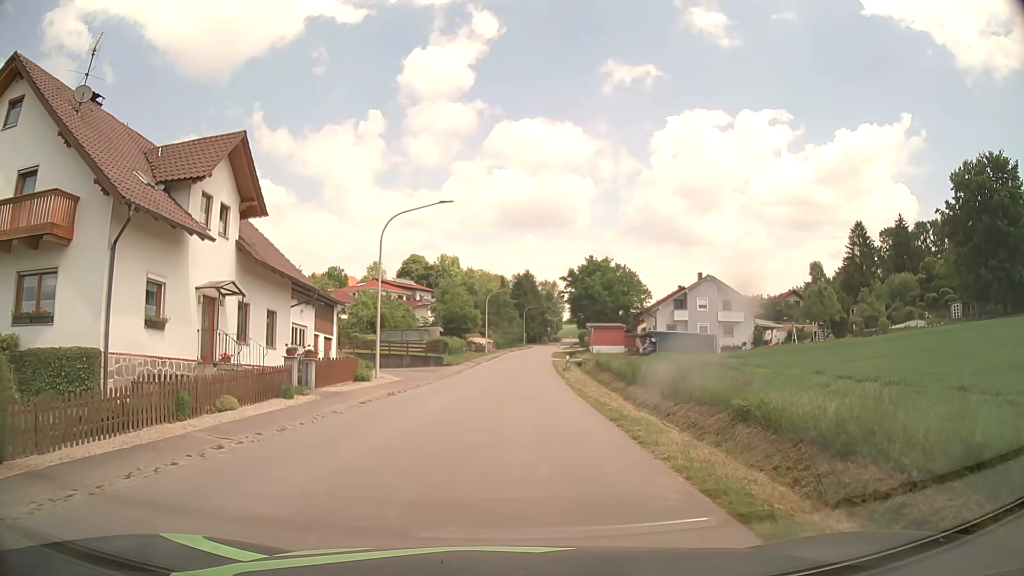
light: Day
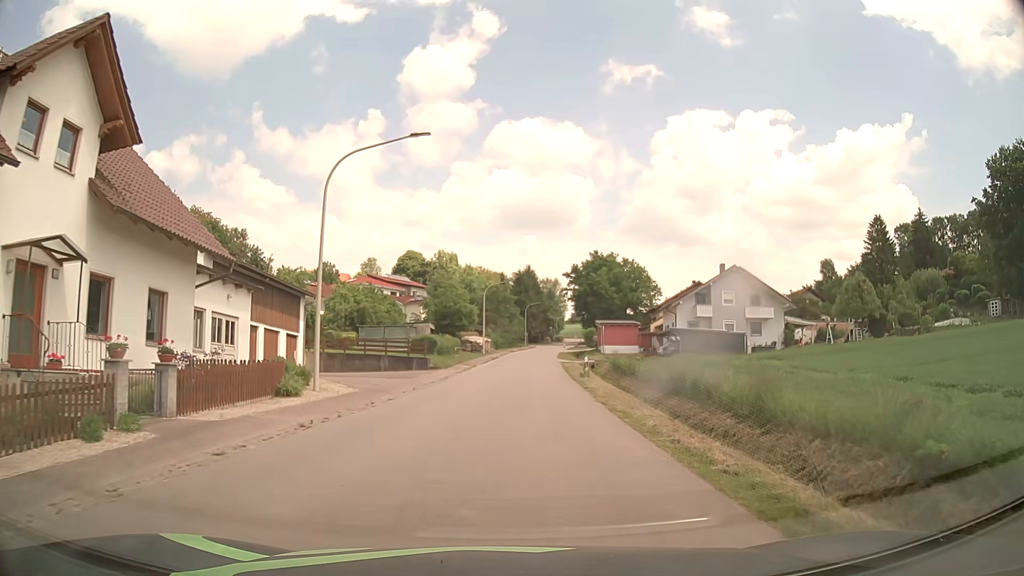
(0.0, +9.4) m; 0°
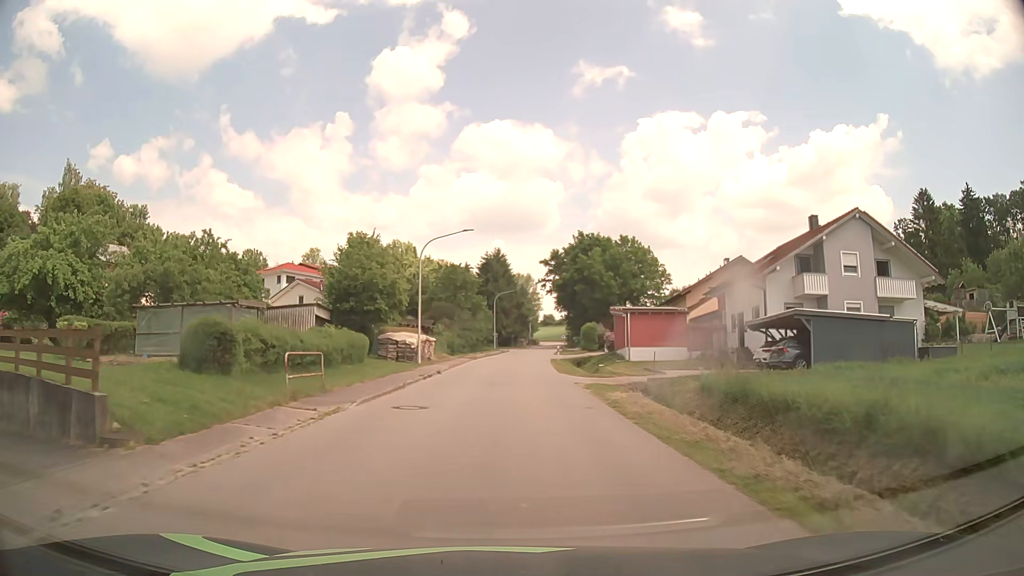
(+0.7, +31.1) m; +3°
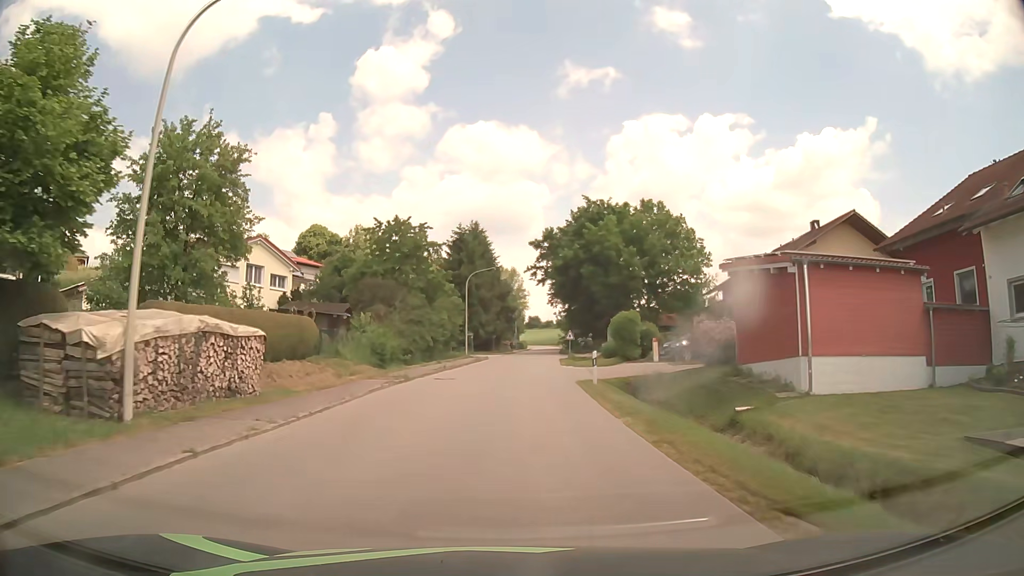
(+0.3, +27.9) m; +1°
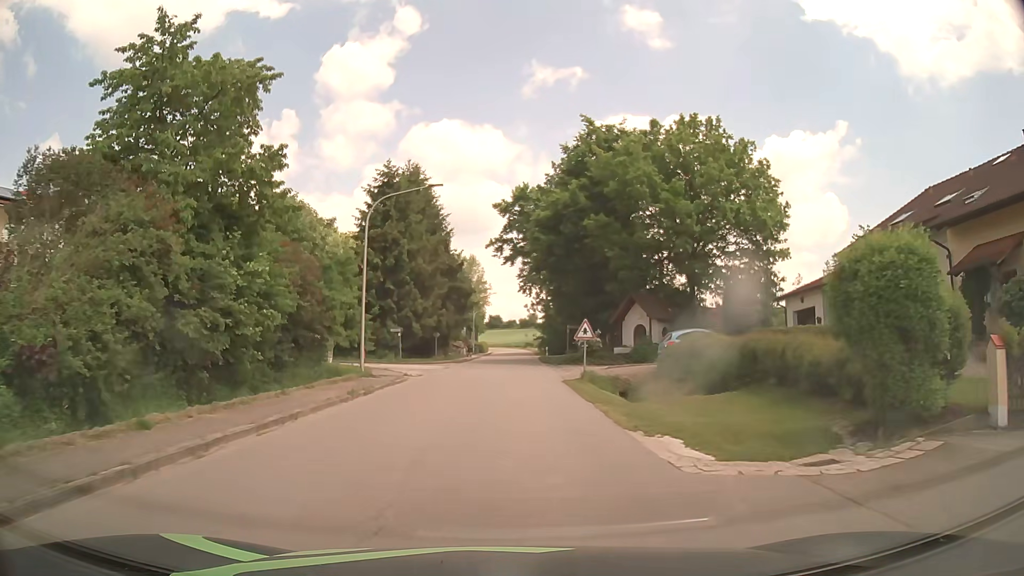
(+0.6, +29.2) m; +3°
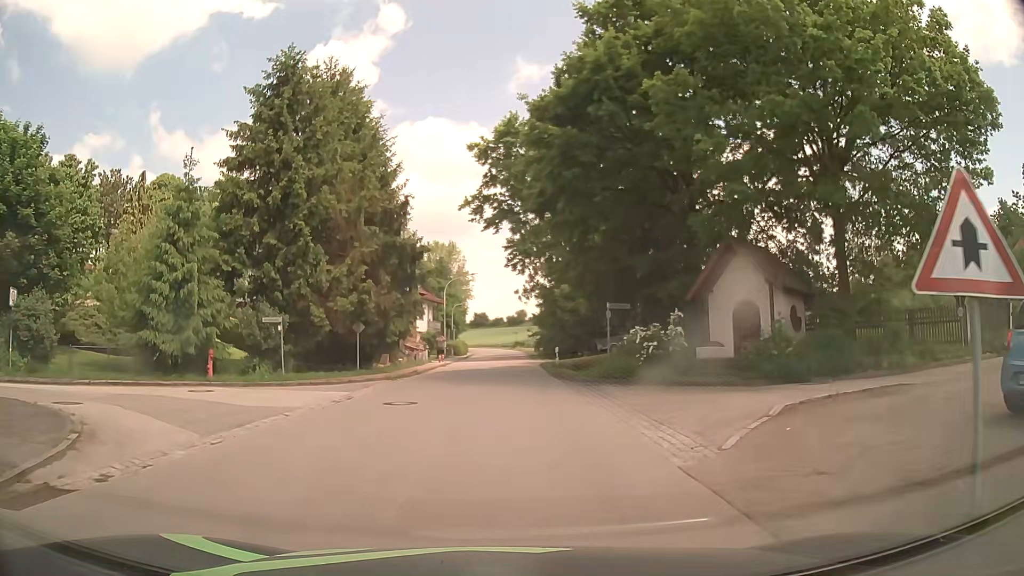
(+0.4, +21.9) m; +2°
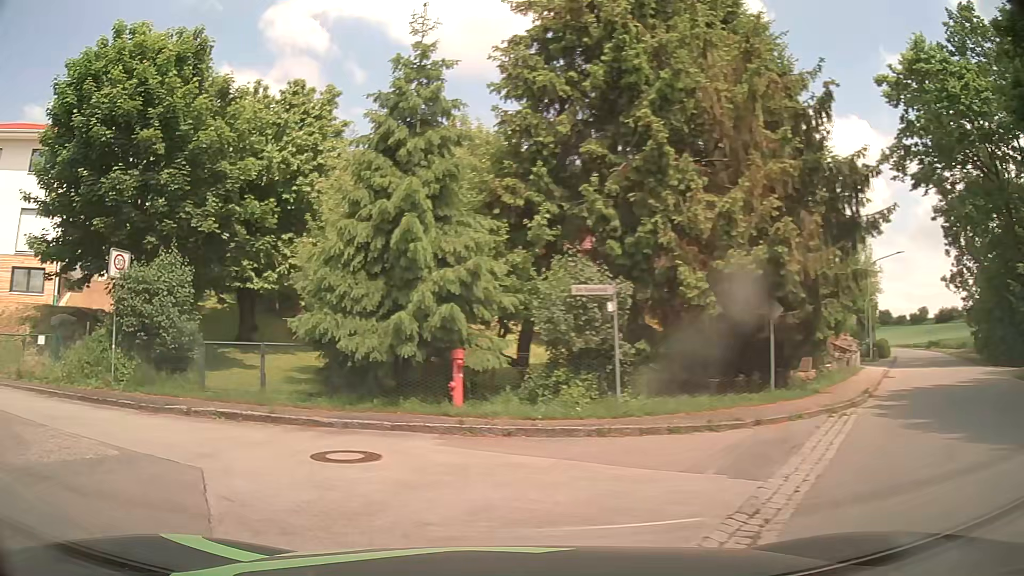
(-2.0, +12.5) m; -37°
